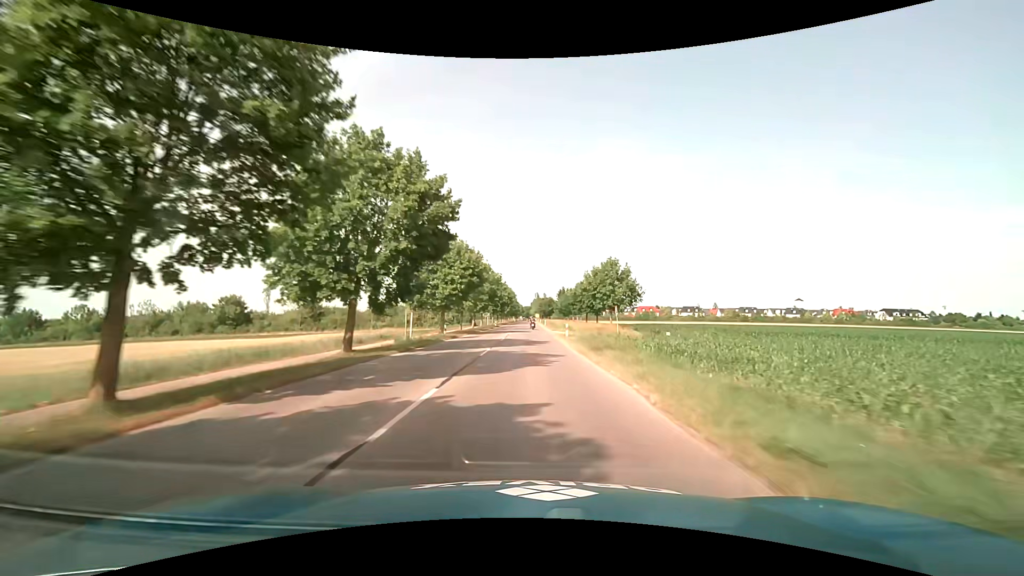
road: tertiary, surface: asphalt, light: Day
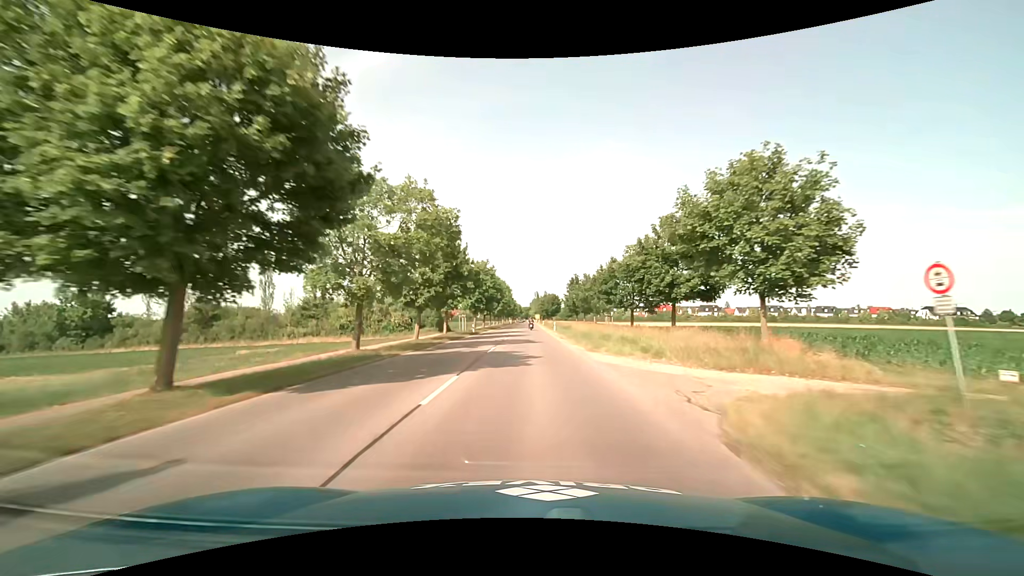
(-0.1, +34.4) m; 0°
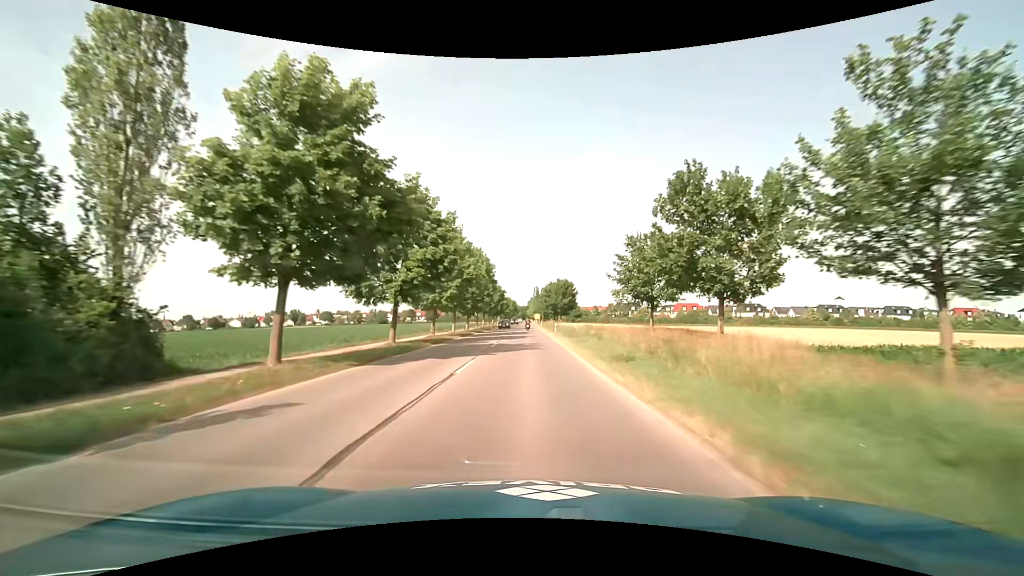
(+0.3, +56.9) m; +1°
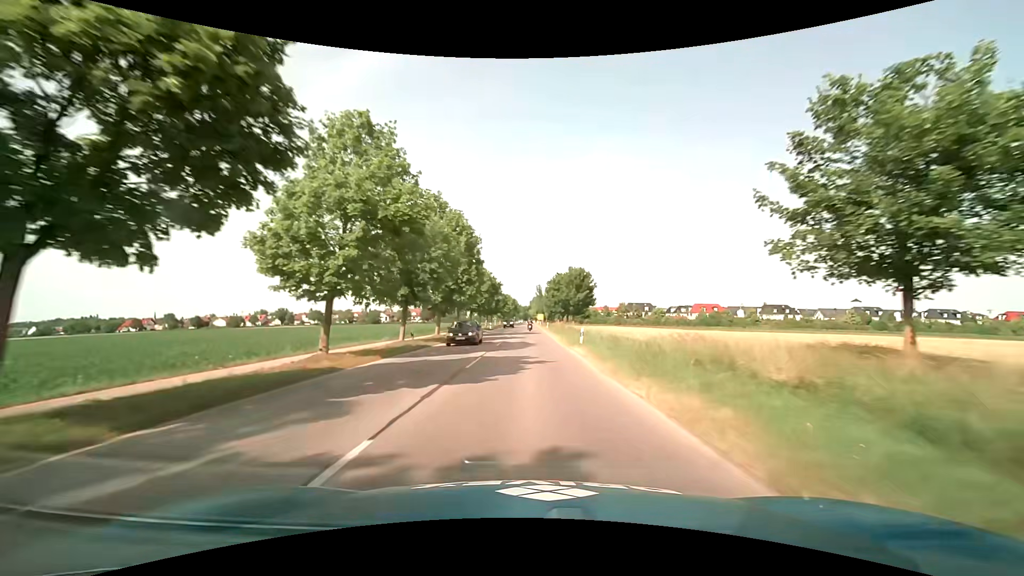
(-0.1, +22.9) m; -1°
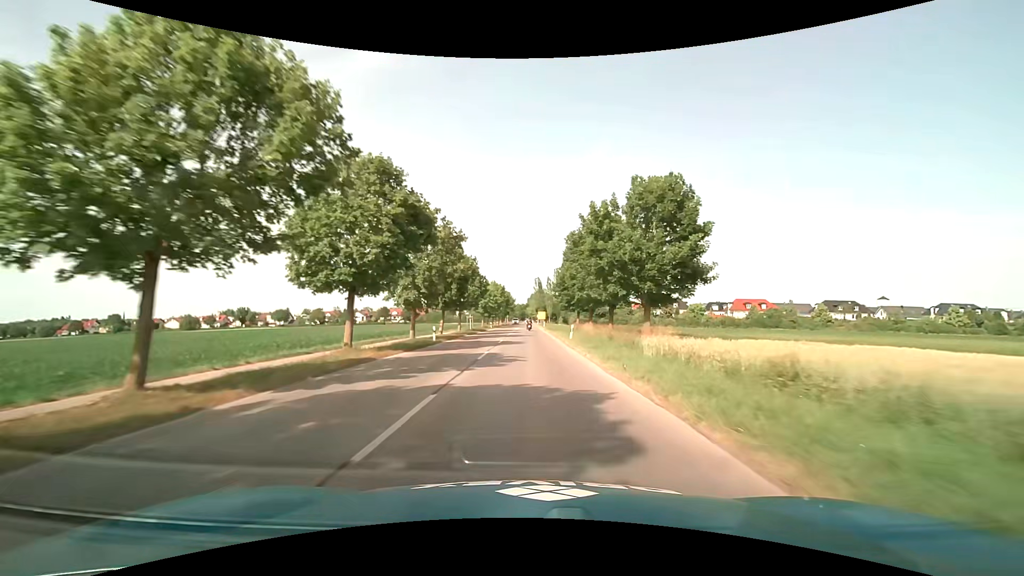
(+0.2, +45.4) m; +1°
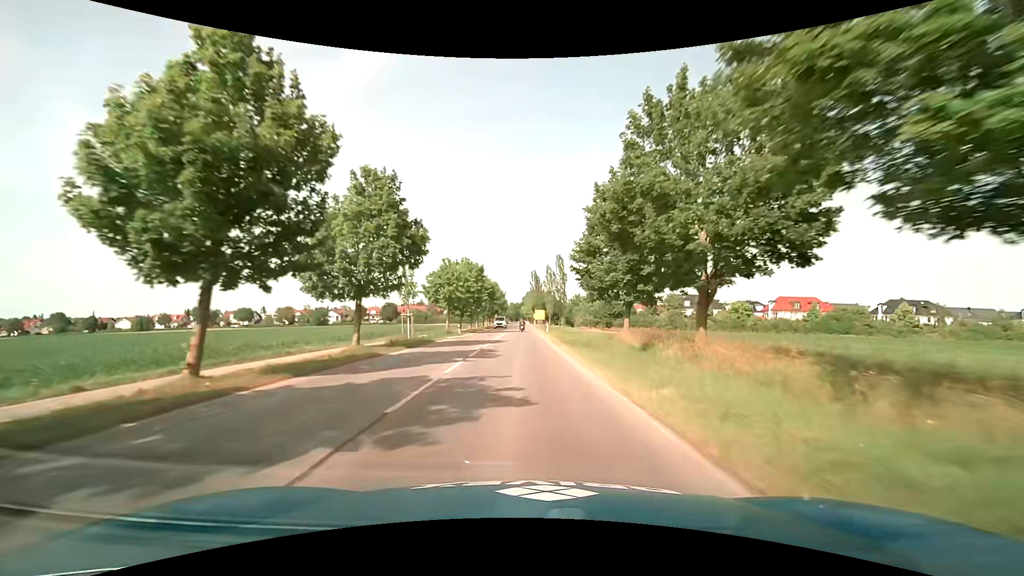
(+0.1, +33.3) m; 0°
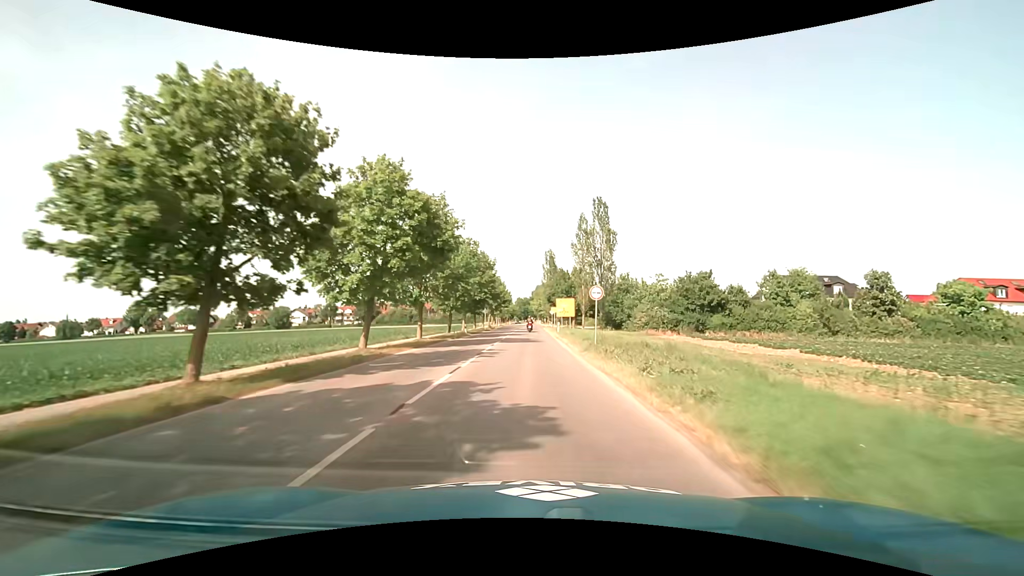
(-0.4, +53.8) m; -1°
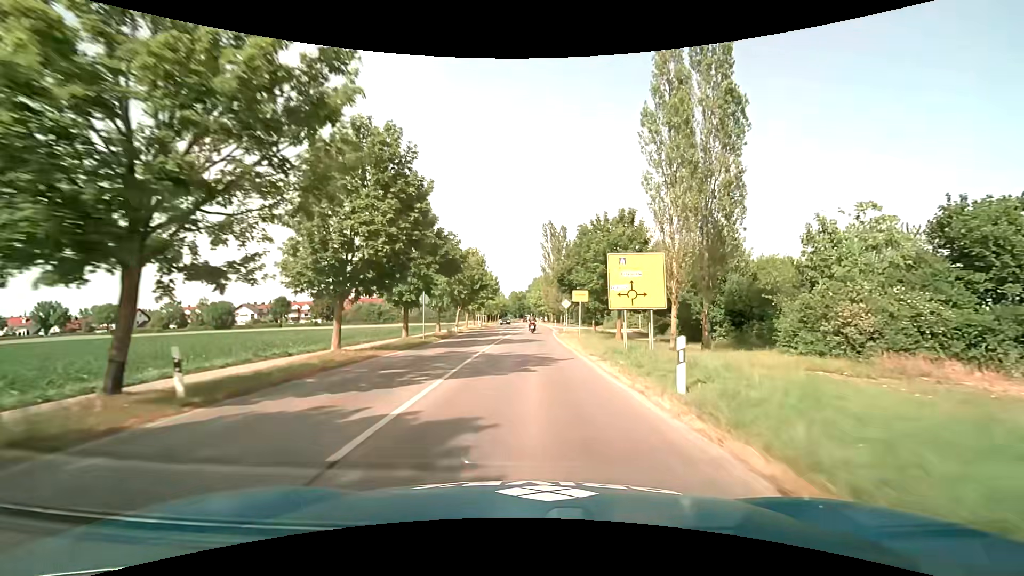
(+0.1, +38.6) m; +1°
(0, +10) (0, +20) (0, +30) (0, +40) (+1, +50) (+1, +60) (+1, +70) (+1, +80) (+1, +90) (+1, +100) m
